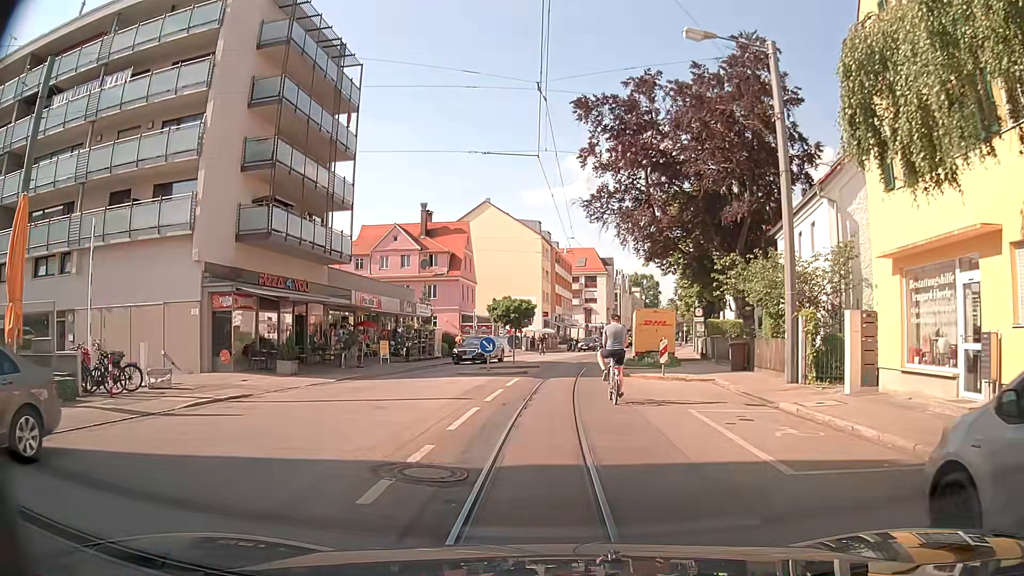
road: tertiary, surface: asphalt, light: Day
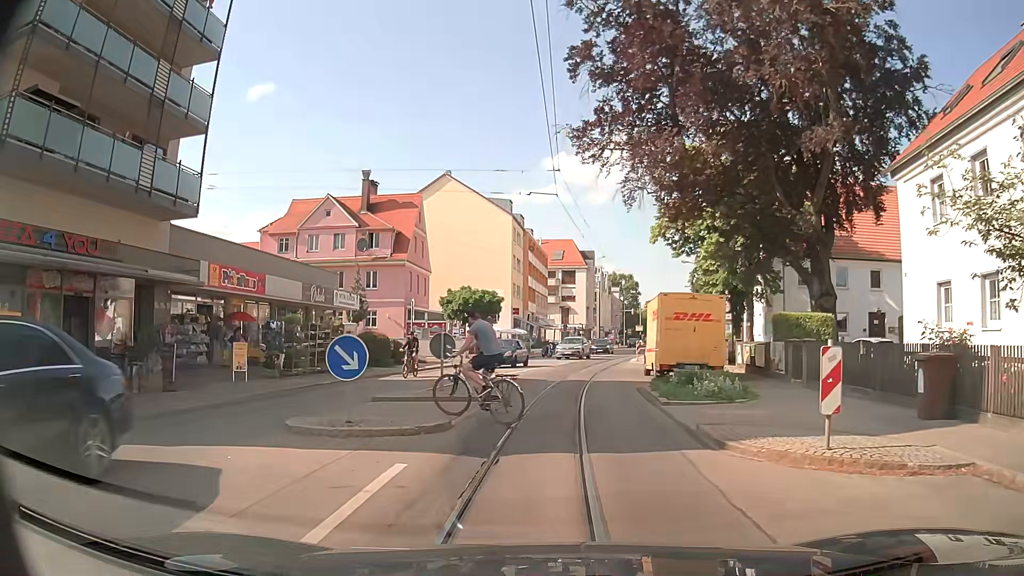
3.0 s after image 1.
(+0.5, +14.7) m; +4°
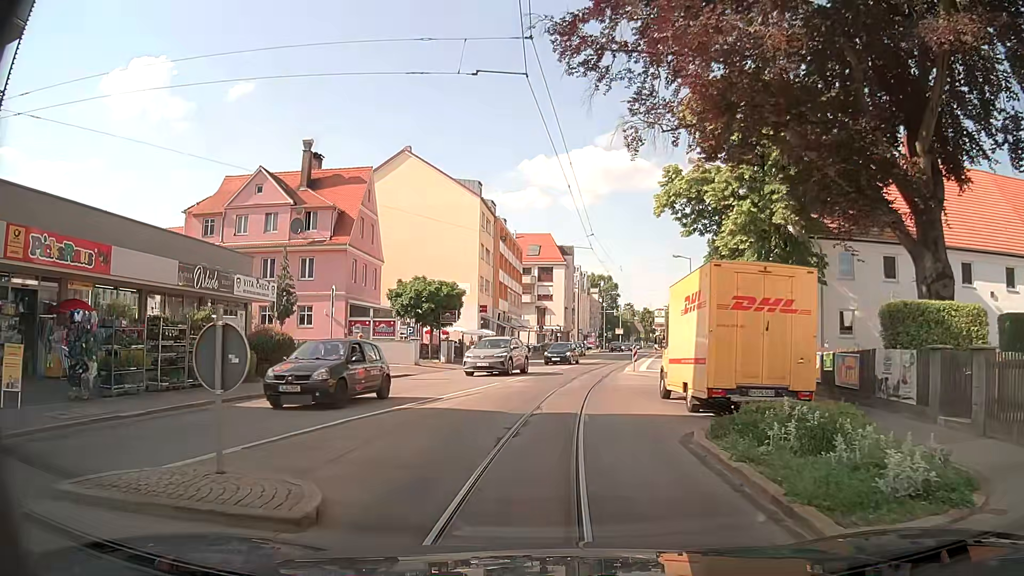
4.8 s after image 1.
(+0.2, +9.6) m; +2°
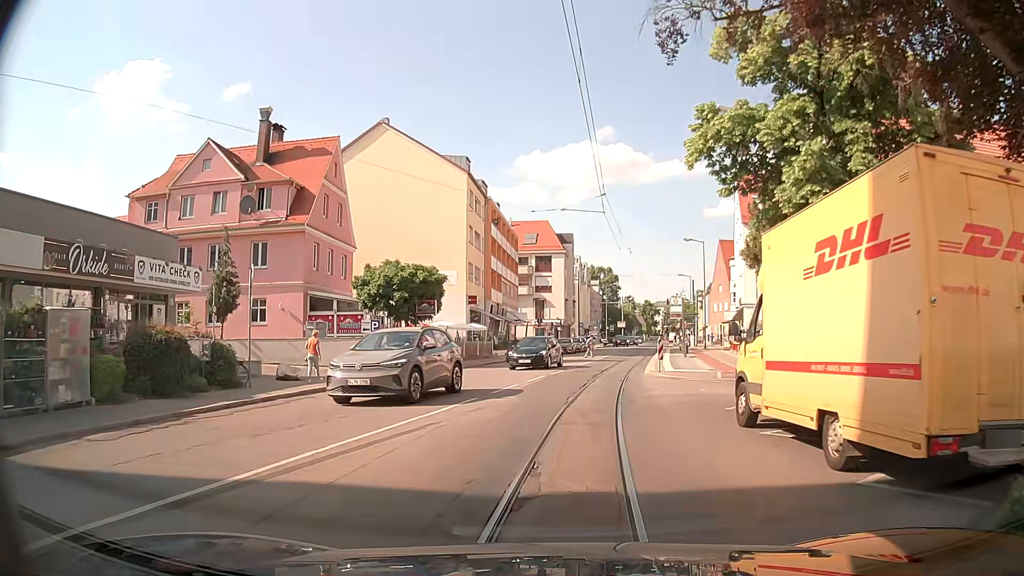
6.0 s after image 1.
(0.0, +7.5) m; 0°
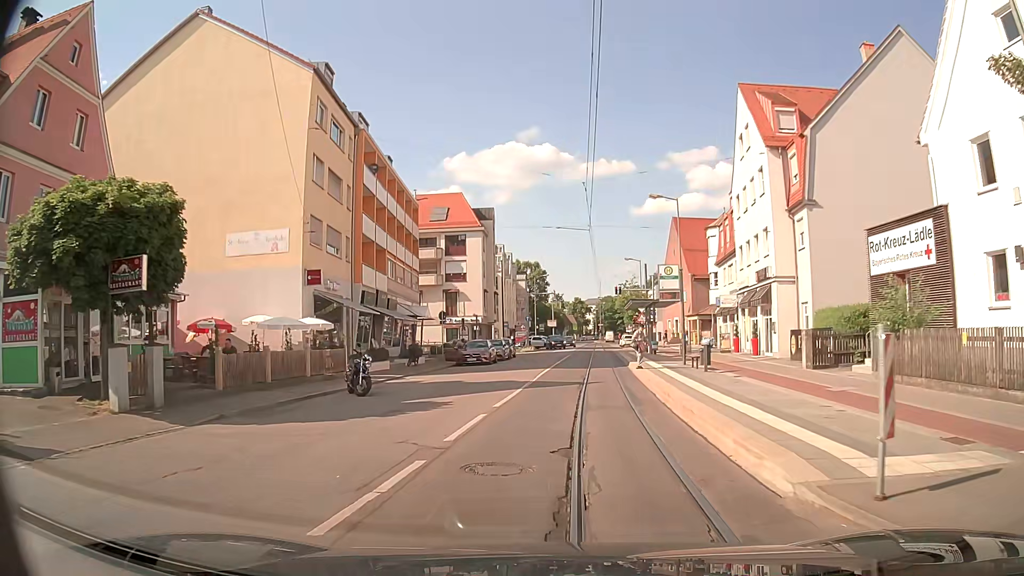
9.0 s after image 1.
(+1.2, +20.9) m; +7°
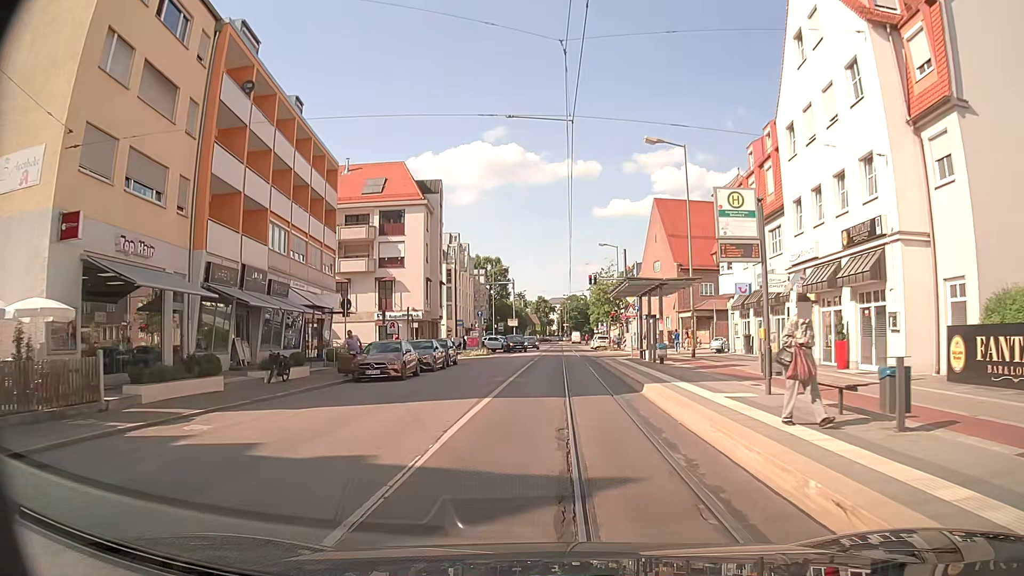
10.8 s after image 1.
(+0.5, +14.2) m; +4°
